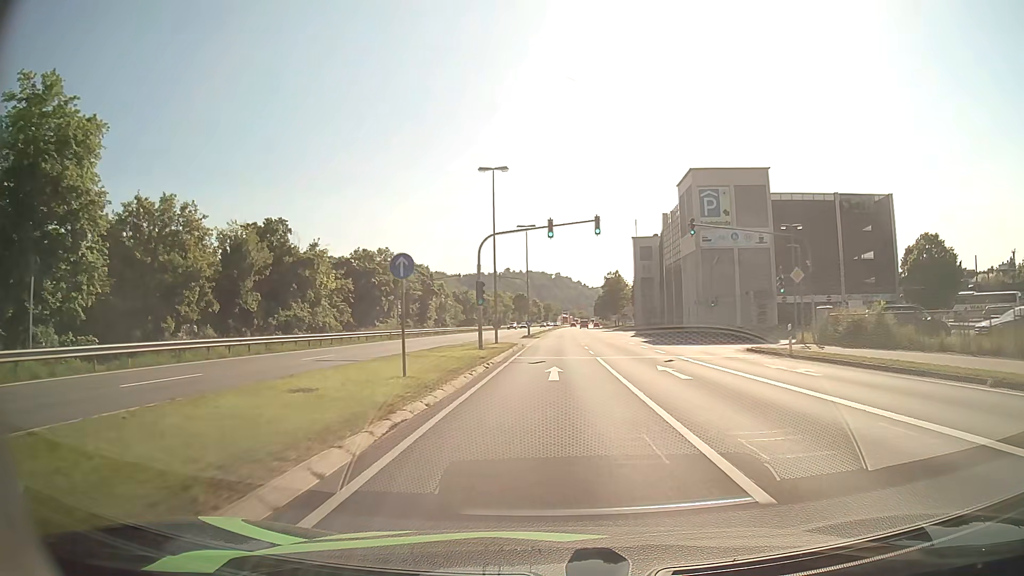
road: primary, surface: asphalt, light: Day
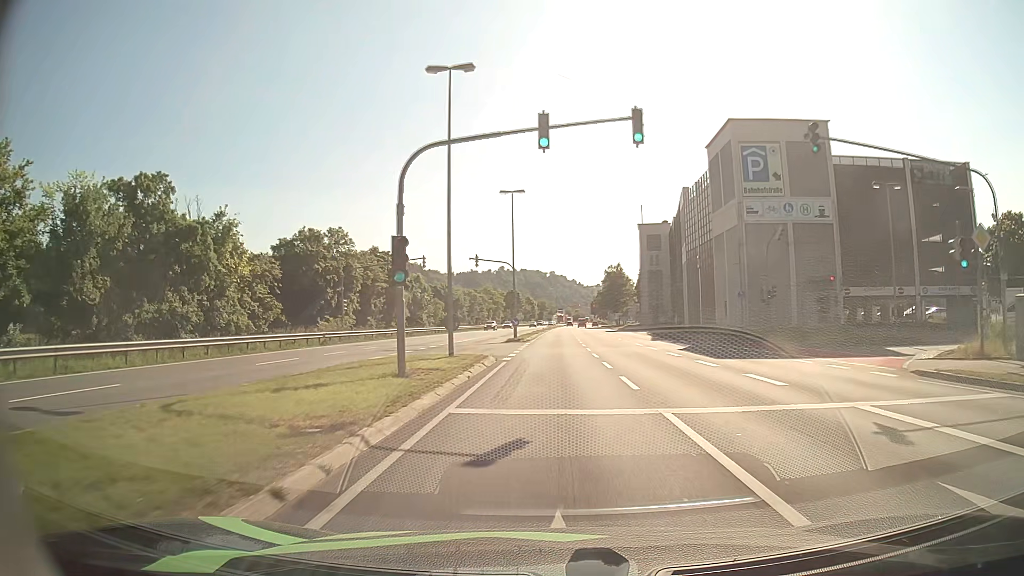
(+0.1, +16.0) m; 0°
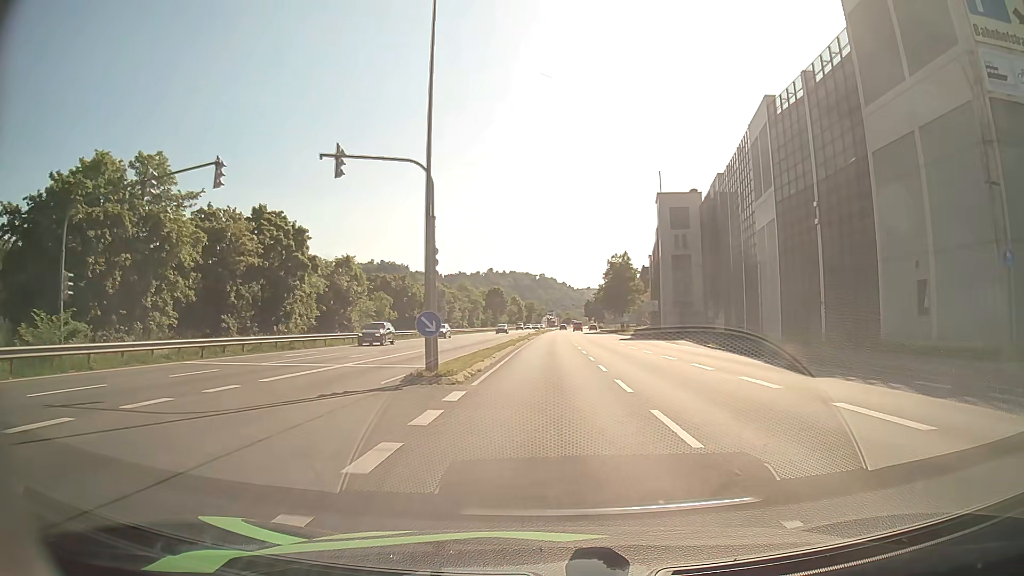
(+0.2, +30.0) m; +1°
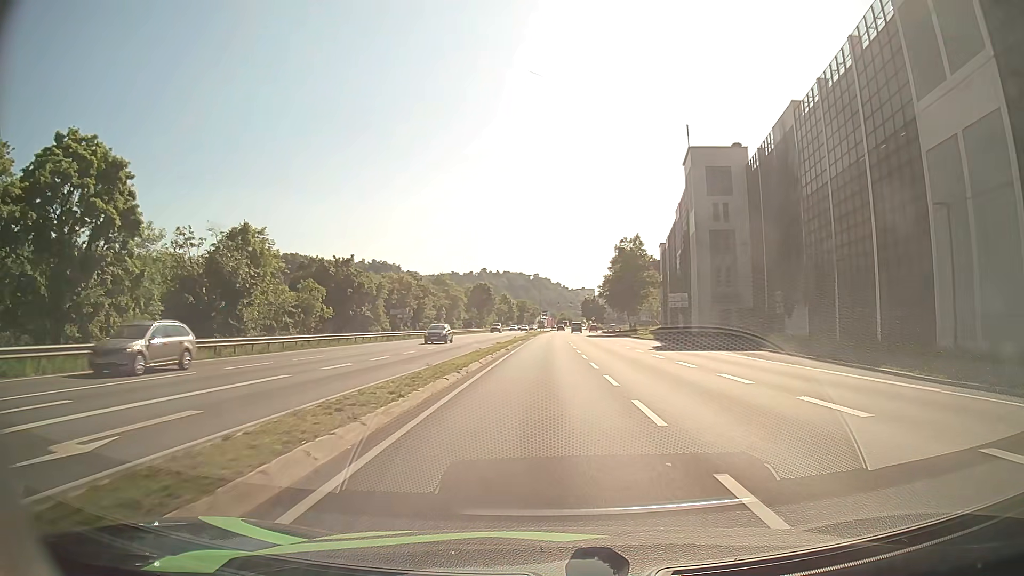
(+0.1, +22.6) m; +1°
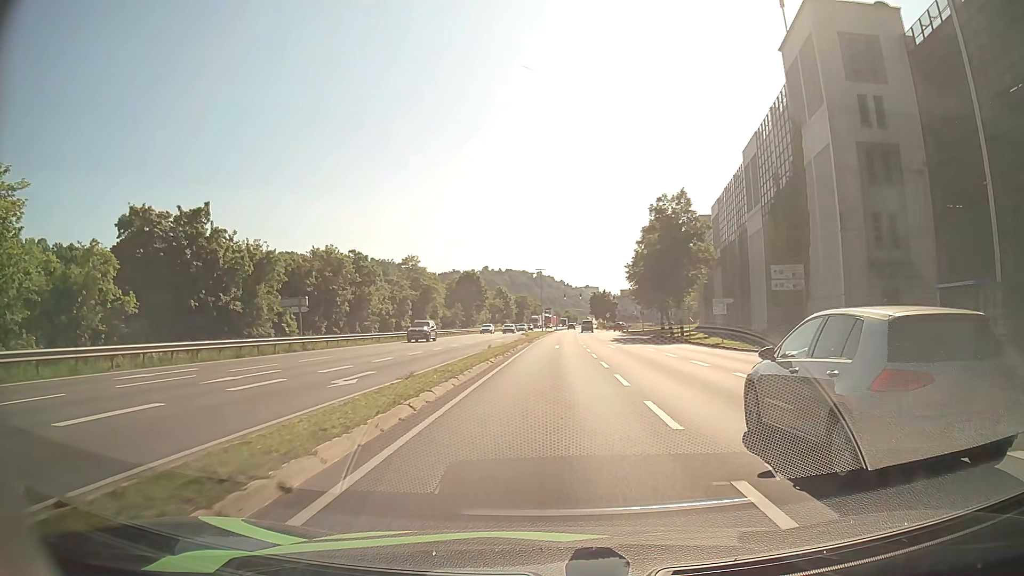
(-0.1, +30.5) m; 0°
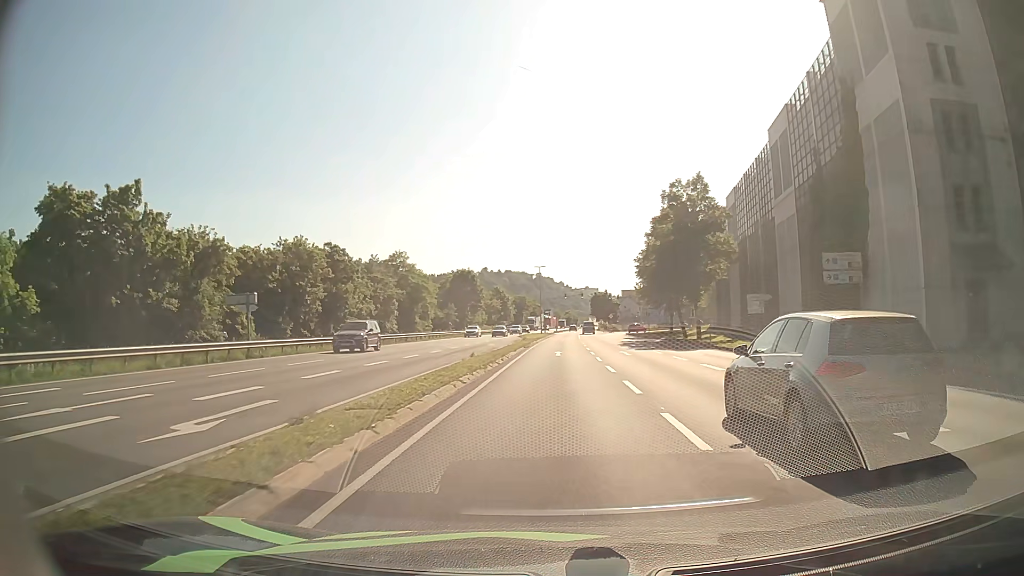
(0.0, +7.4) m; 0°
(0, +10) (0, +20) (0, +30) (0, +40) (+1, +50) (+1, +60) (+1, +70) (+2, +80) (+2, +90) (+3, +100) m
